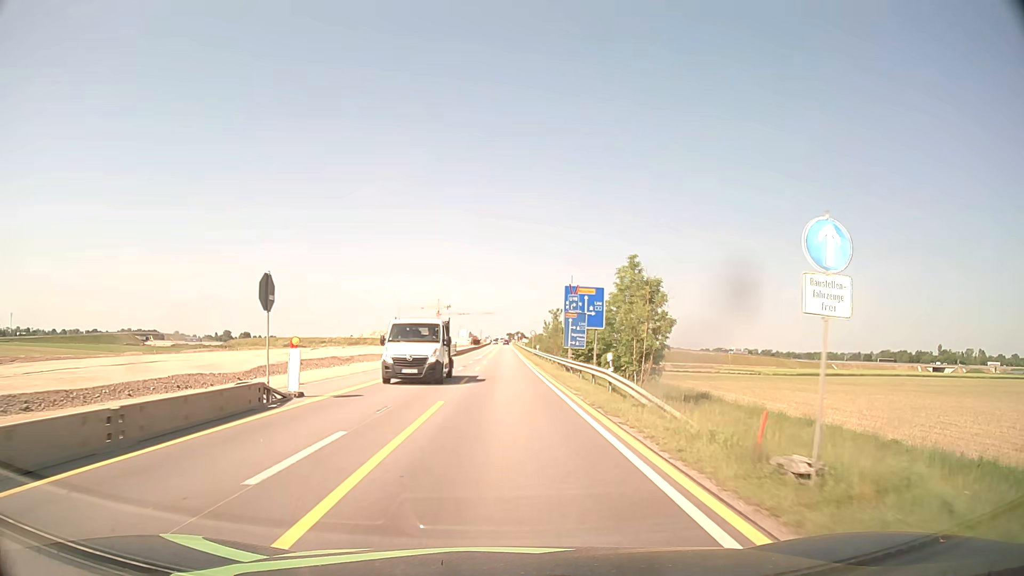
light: Day
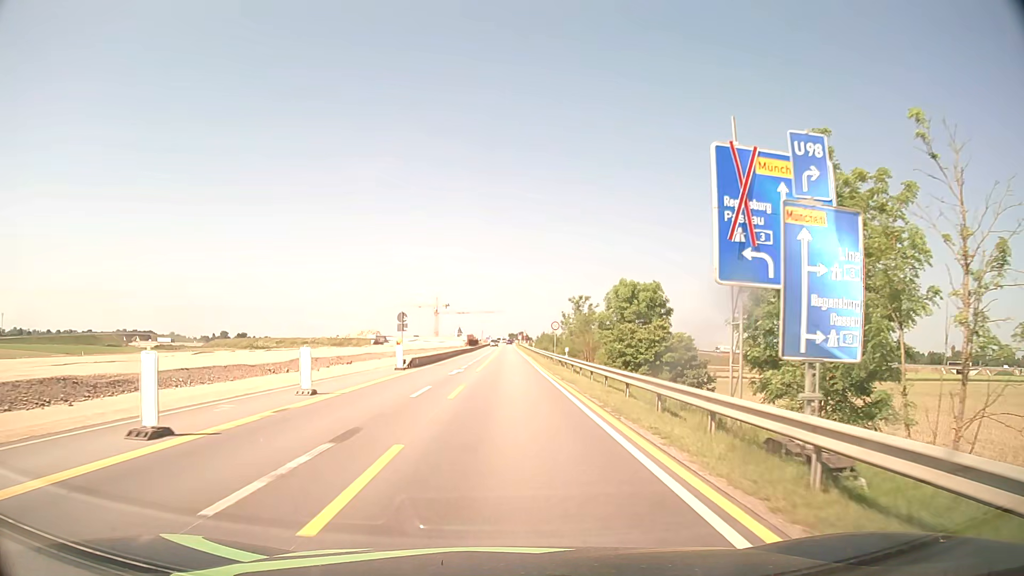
(-0.1, +30.4) m; 0°
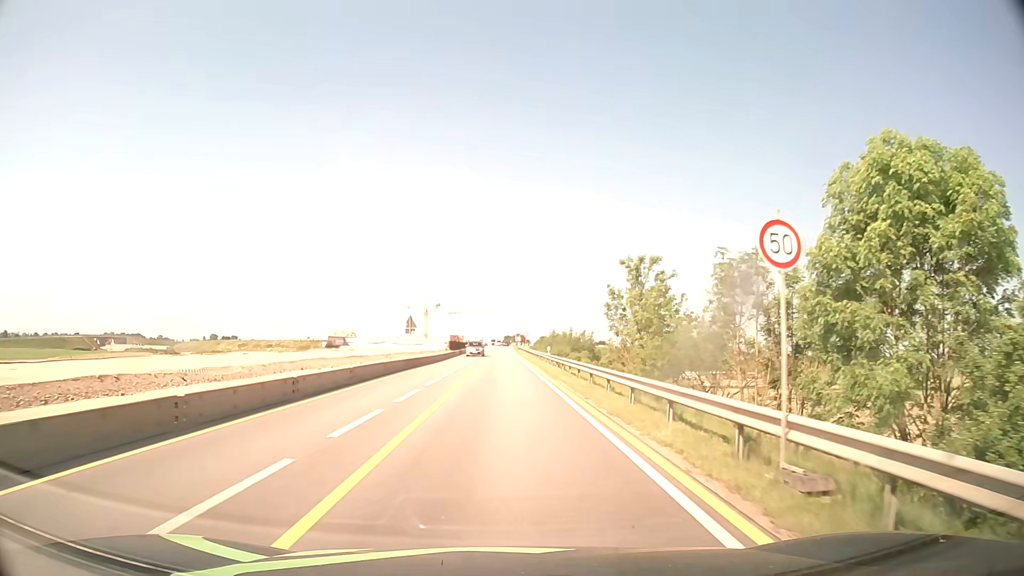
(+0.2, +38.0) m; +1°
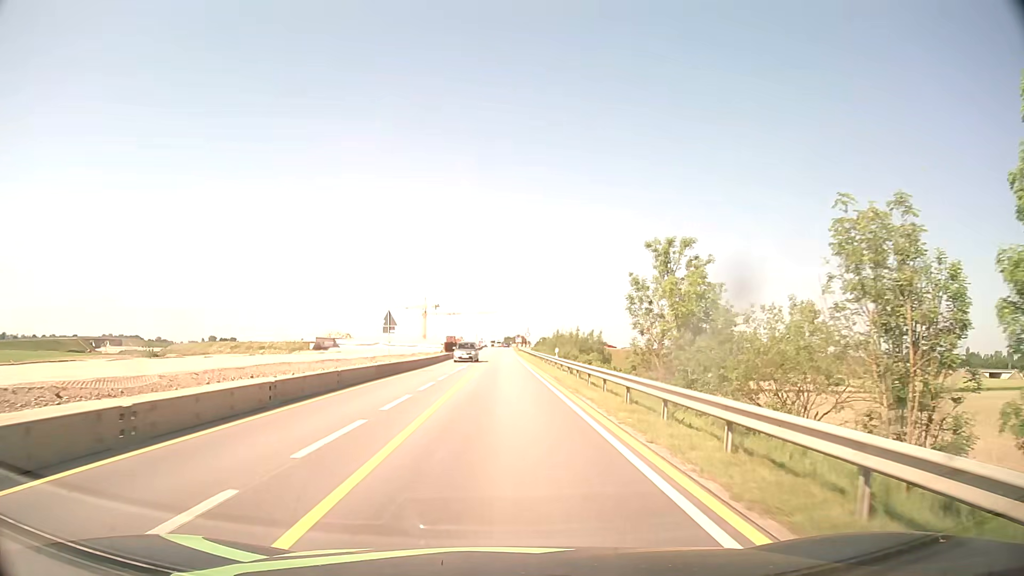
(0.0, +7.6) m; 0°
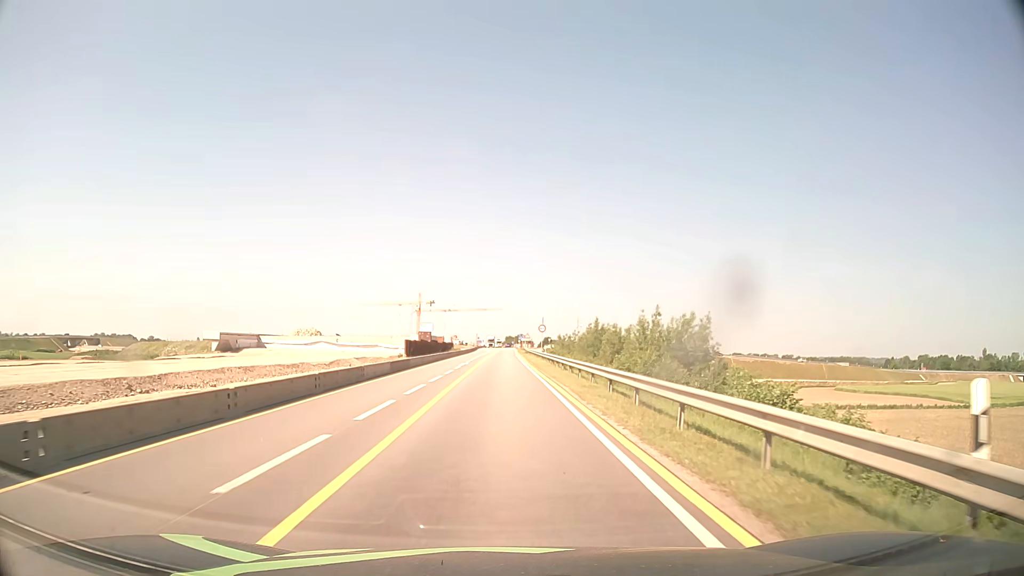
(0.0, +38.0) m; 0°
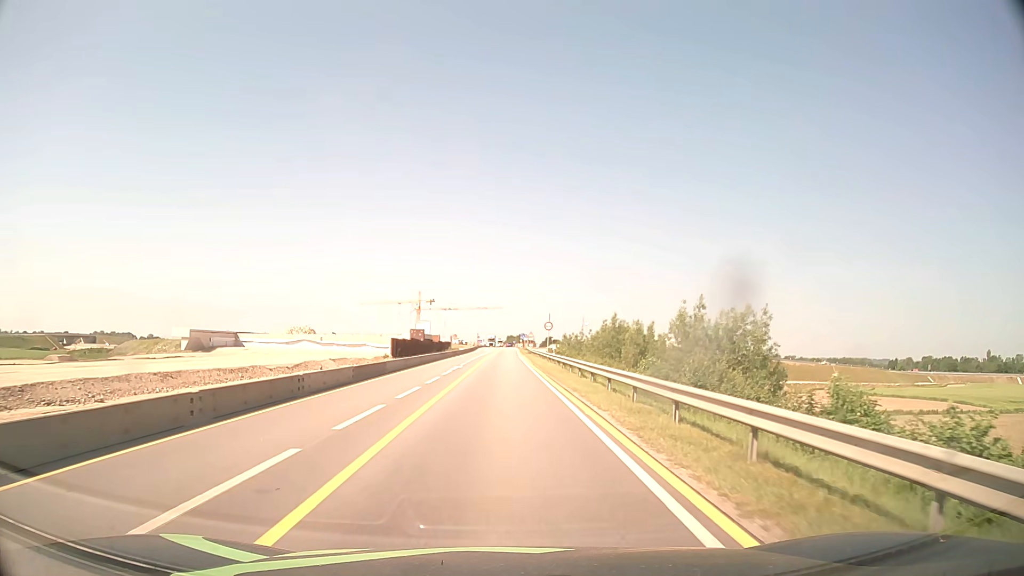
(0.0, +7.6) m; 0°
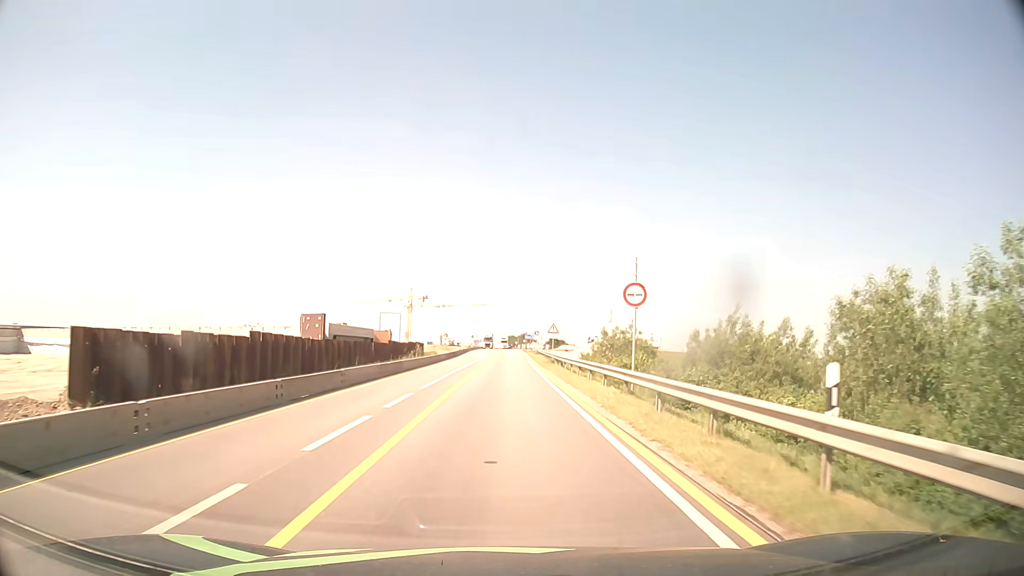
(-0.1, +38.0) m; 0°
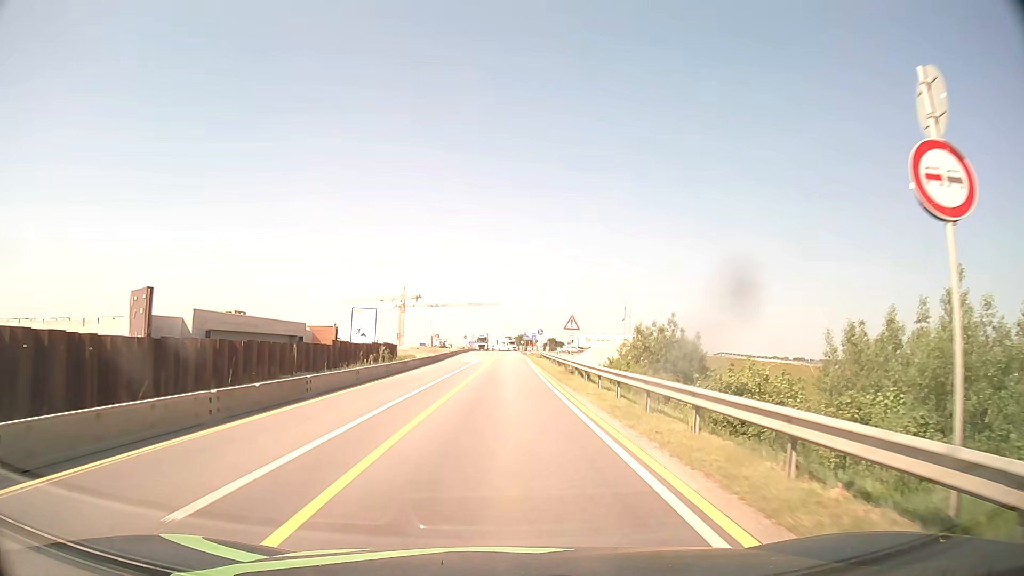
(0.0, +15.2) m; 0°
(0, +10) (0, +20) (0, +30) (0, +40) (0, +50) (0, +60) (0, +70) (+1, +80) (+1, +90) (+1, +100) m
